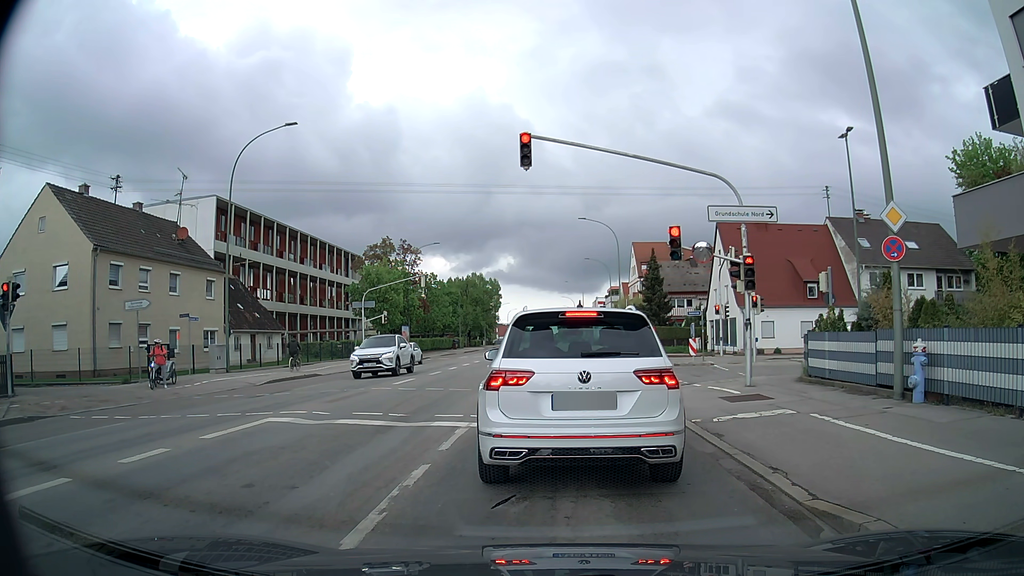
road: tertiary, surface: asphalt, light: Day
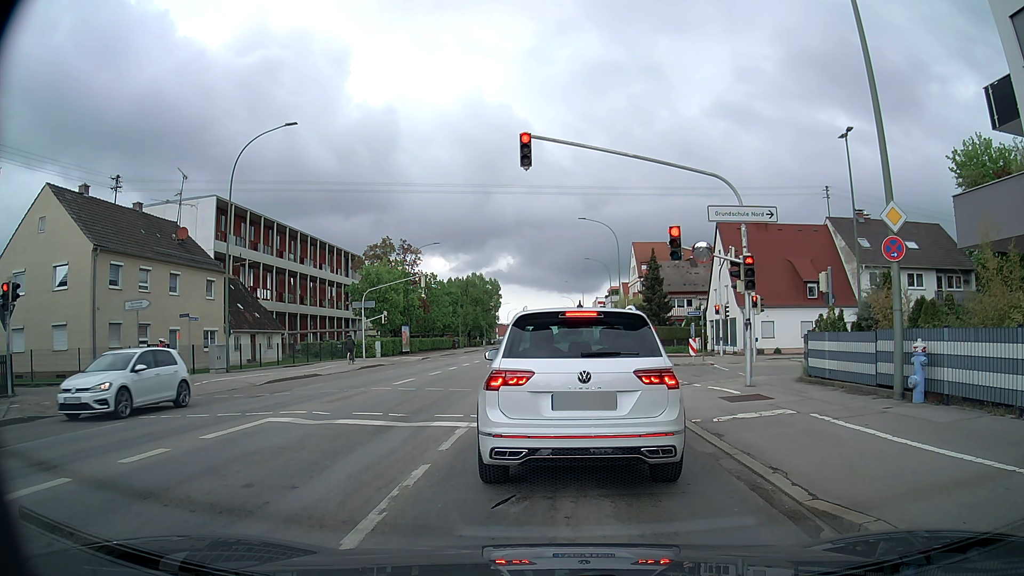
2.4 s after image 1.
(0.0, 0.0) m; 0°
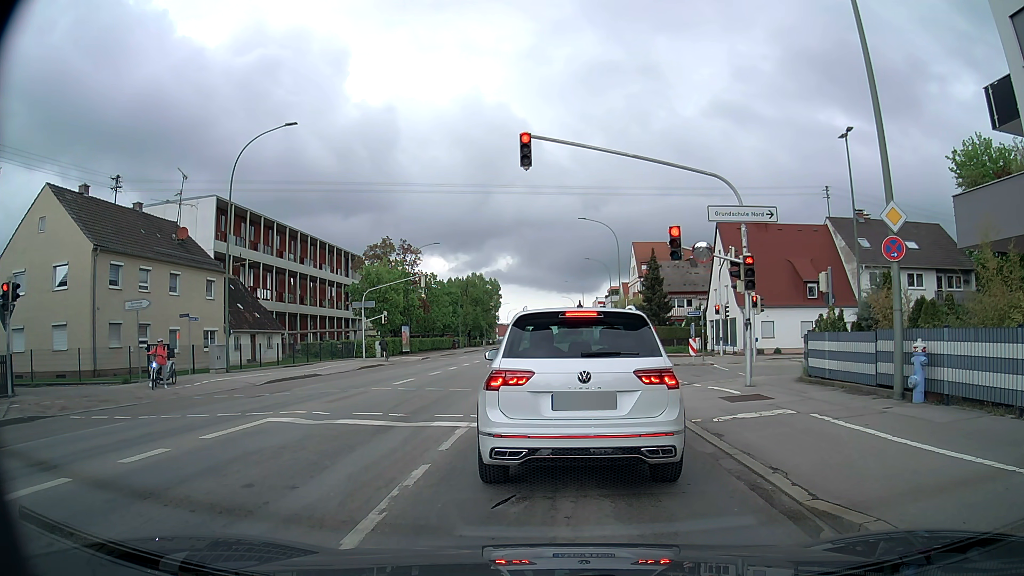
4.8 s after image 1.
(0.0, 0.0) m; 0°
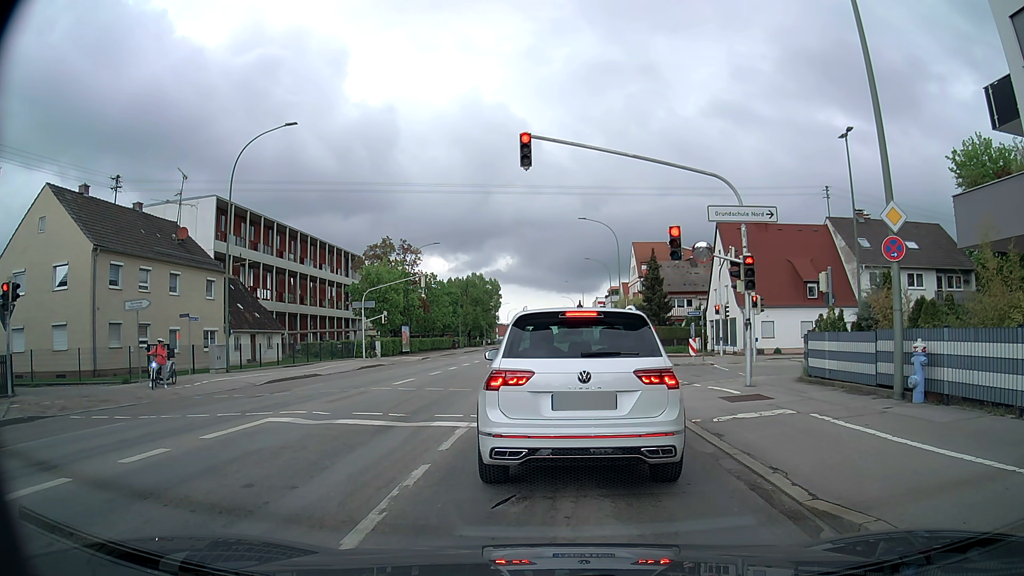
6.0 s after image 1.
(0.0, 0.0) m; 0°
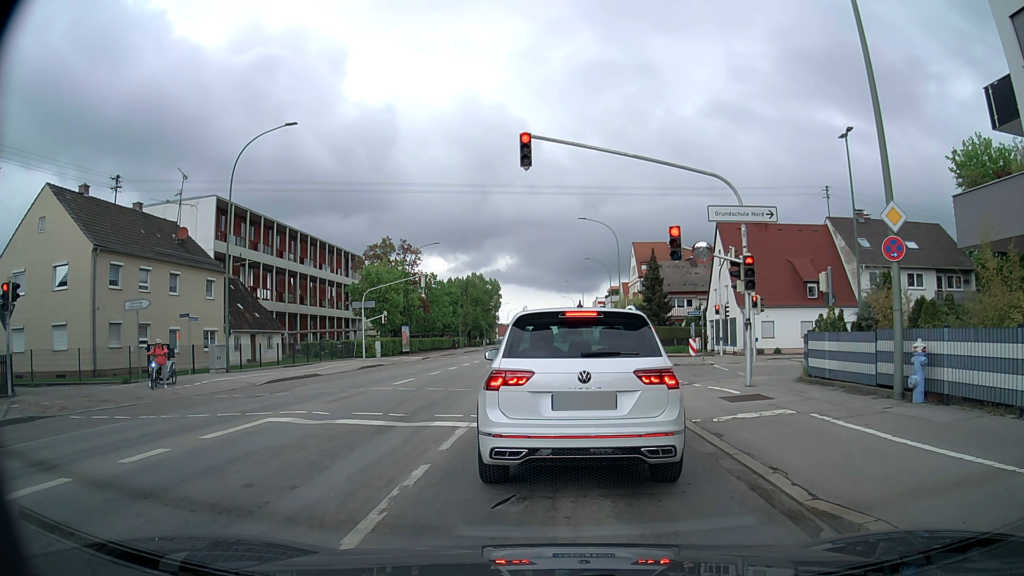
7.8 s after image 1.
(0.0, 0.0) m; 0°
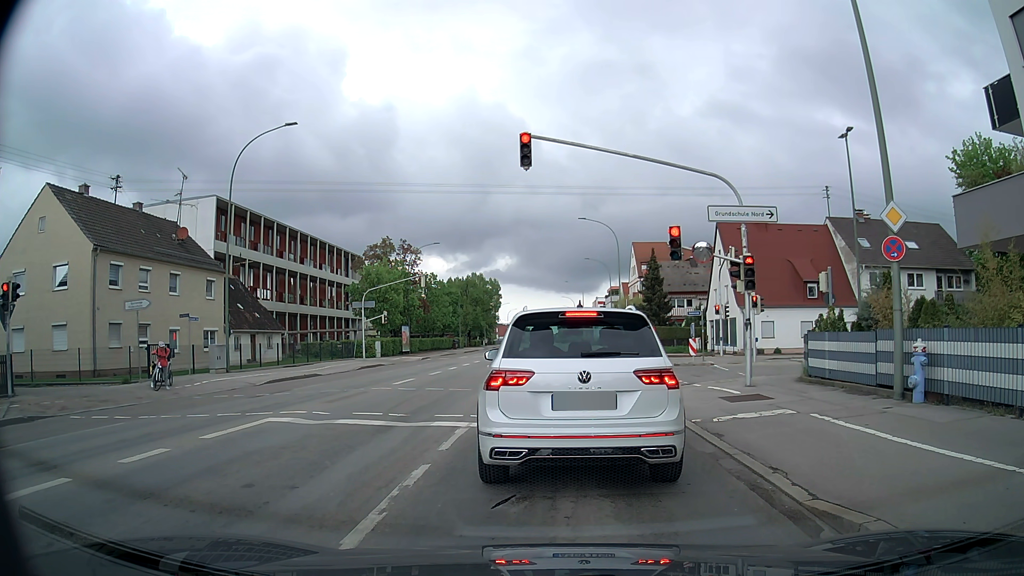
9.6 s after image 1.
(0.0, 0.0) m; 0°
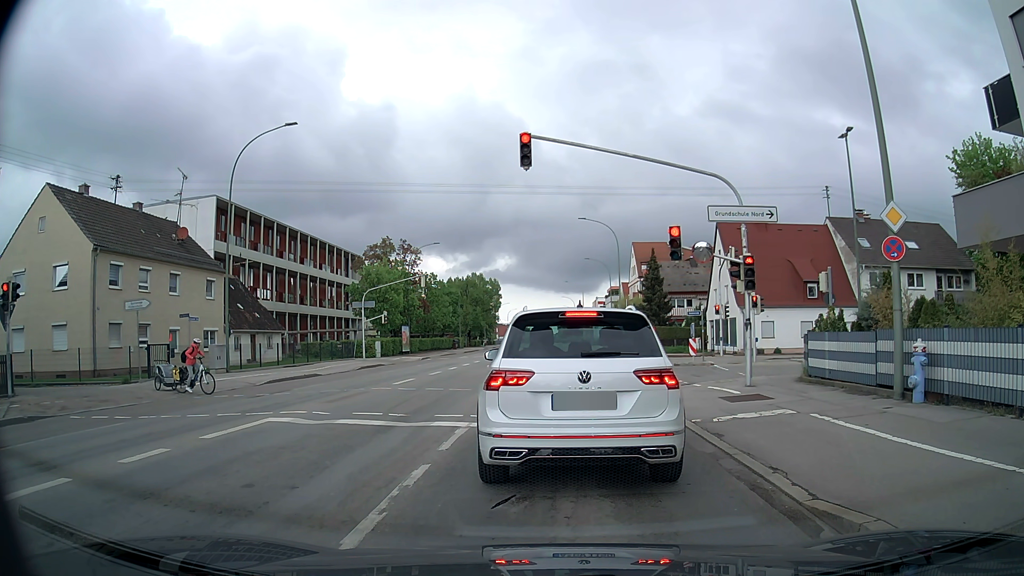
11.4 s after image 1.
(0.0, 0.0) m; 0°
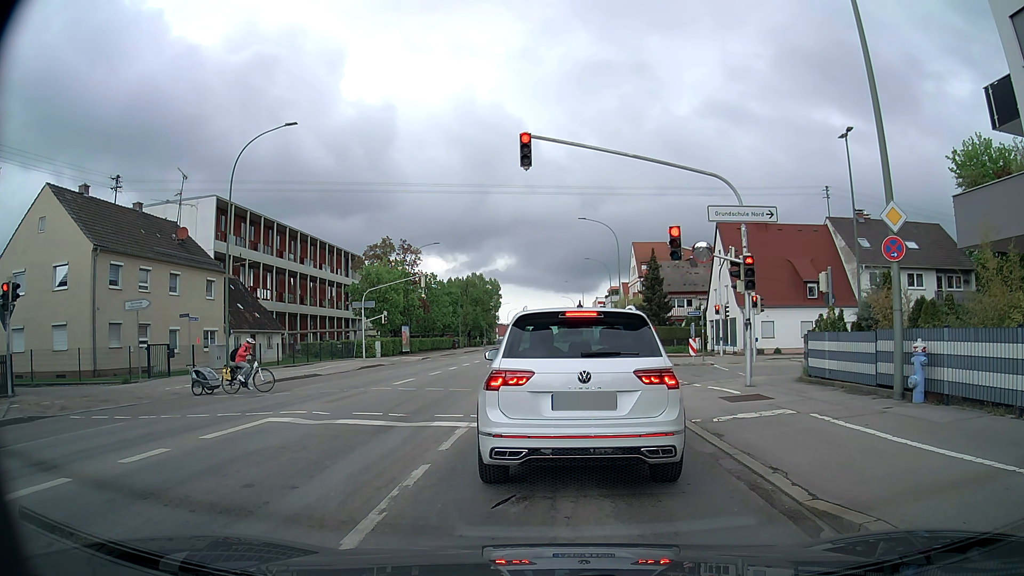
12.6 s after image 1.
(0.0, 0.0) m; 0°
